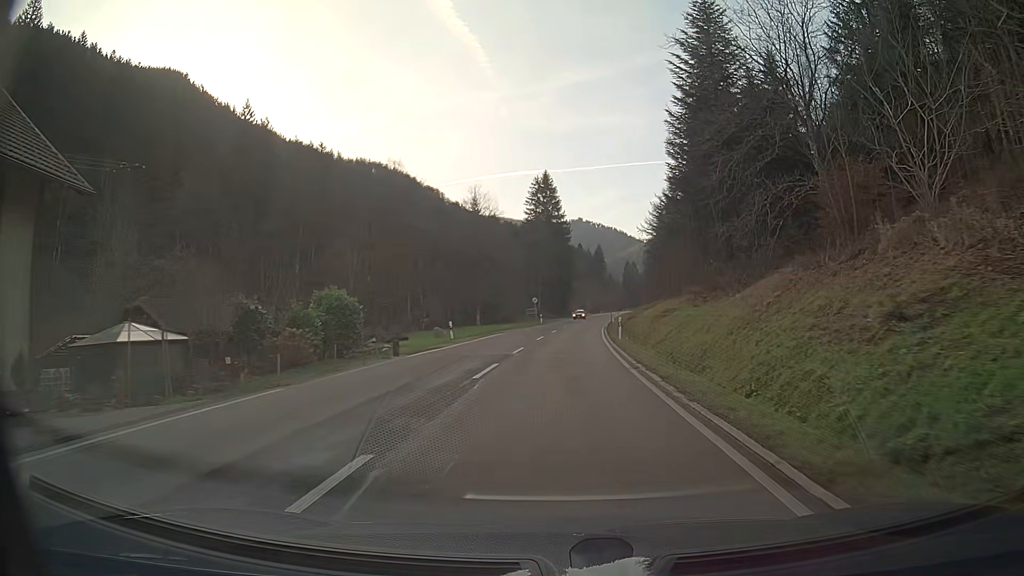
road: secondary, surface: asphalt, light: Day
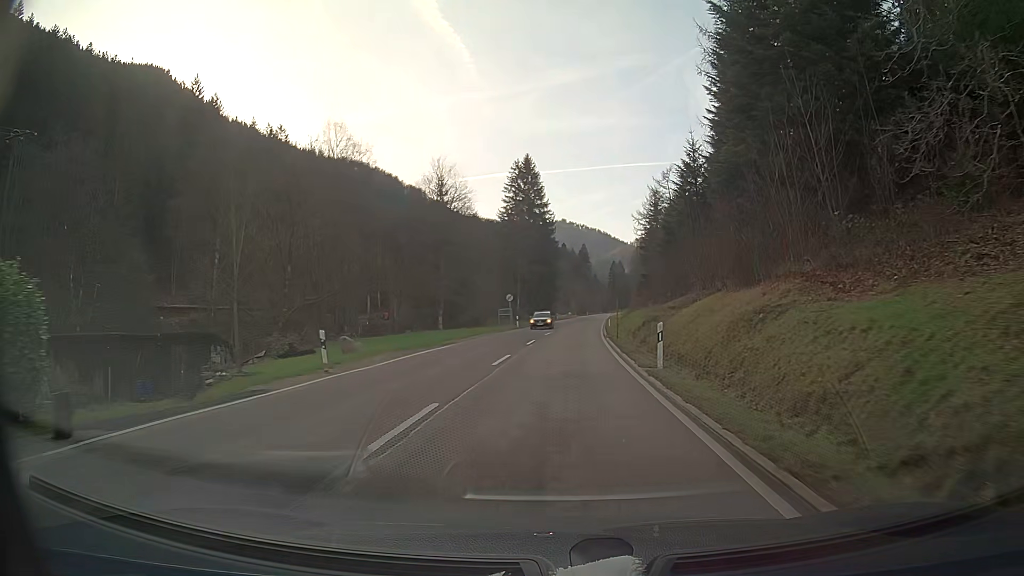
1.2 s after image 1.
(+0.2, +16.8) m; +1°
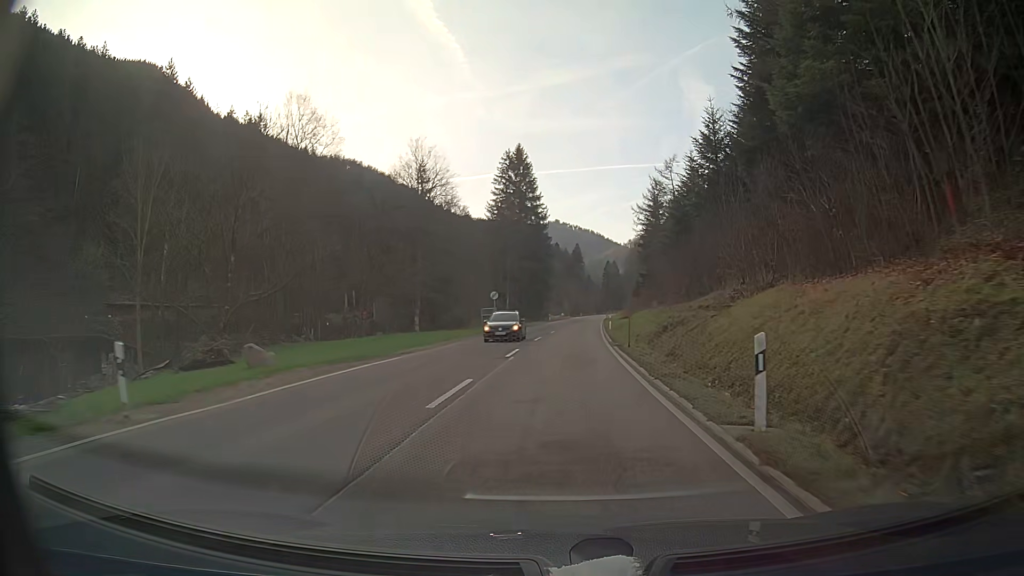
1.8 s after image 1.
(+0.1, +8.4) m; +1°
